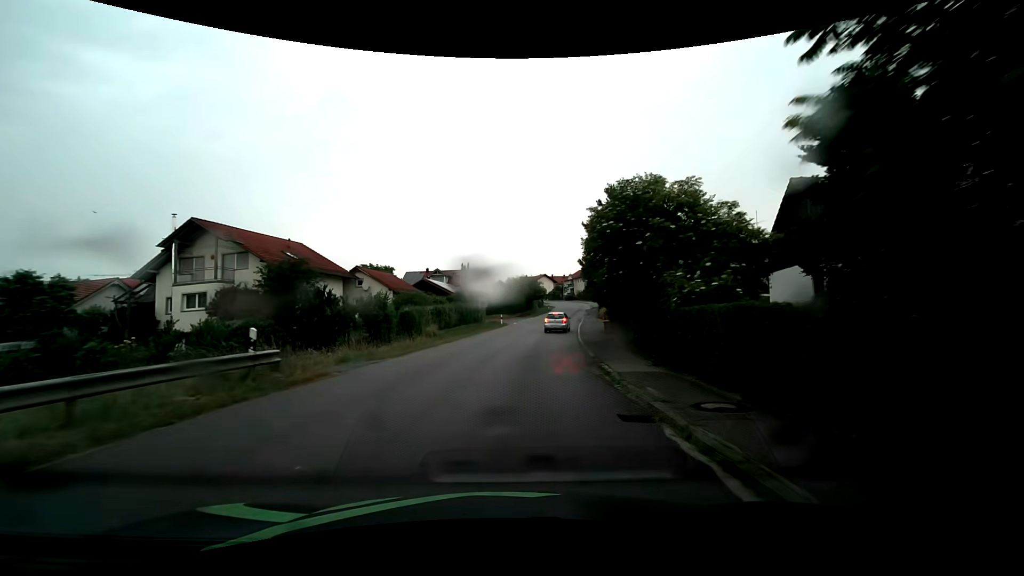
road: tertiary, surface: asphalt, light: Day
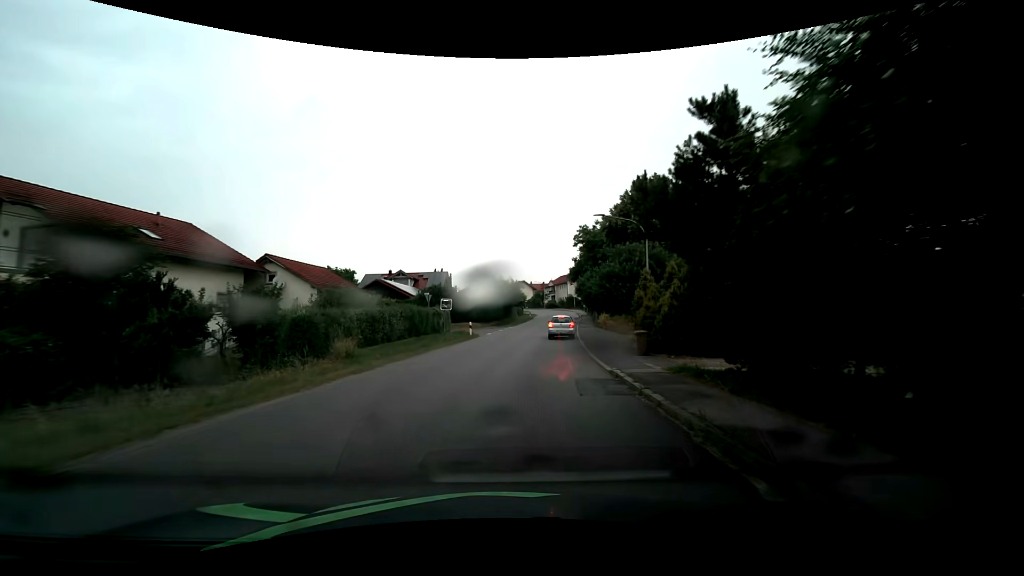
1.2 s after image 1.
(+0.3, +12.7) m; +3°
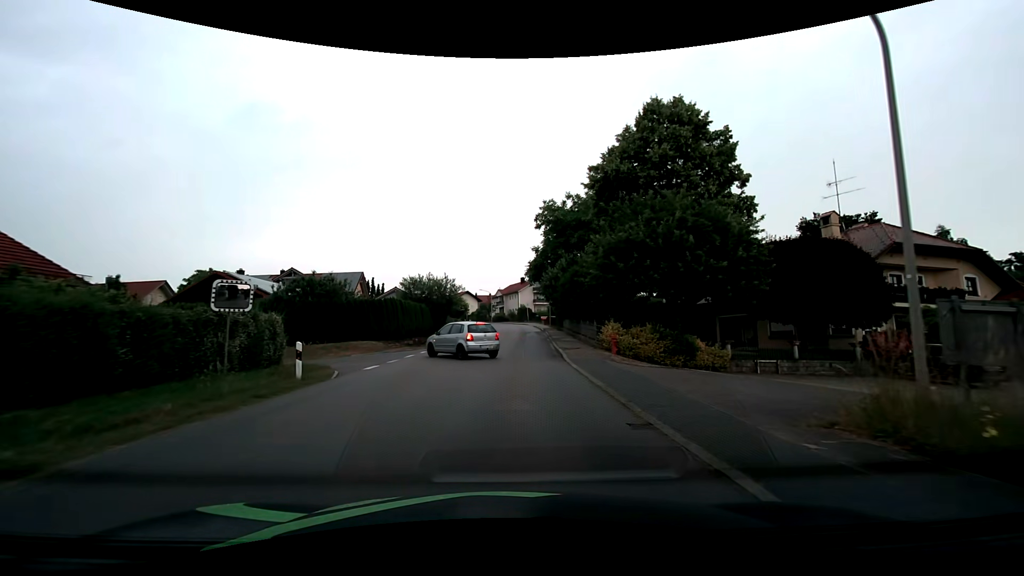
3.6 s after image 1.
(+1.1, +21.2) m; +6°
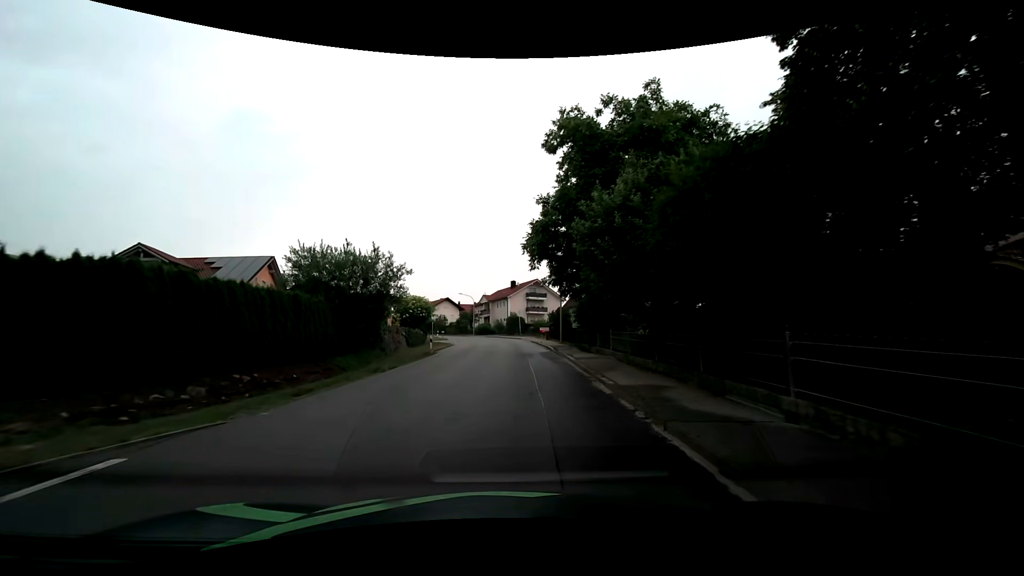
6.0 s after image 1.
(+0.2, +23.1) m; +1°
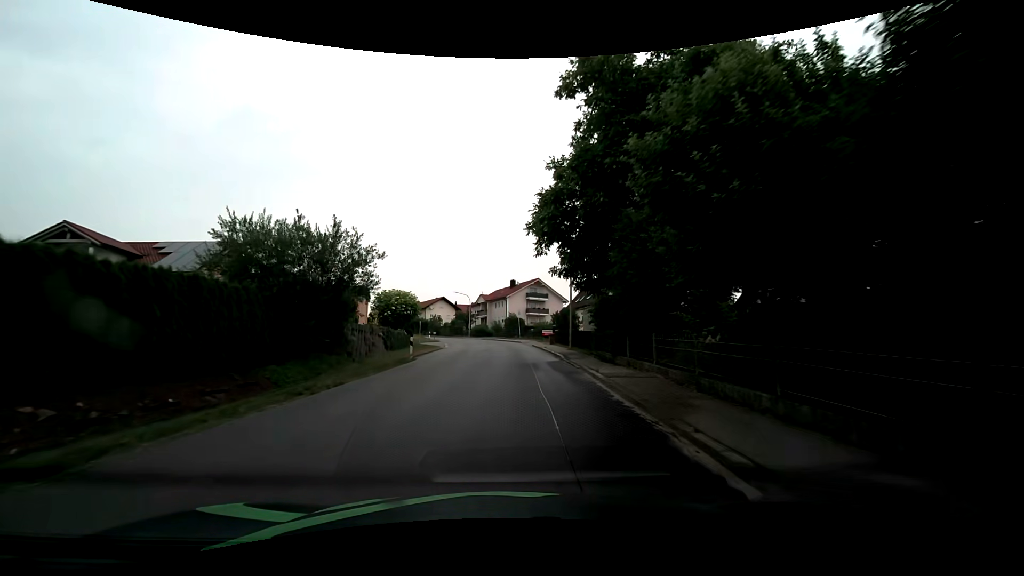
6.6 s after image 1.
(0.0, +6.2) m; 0°
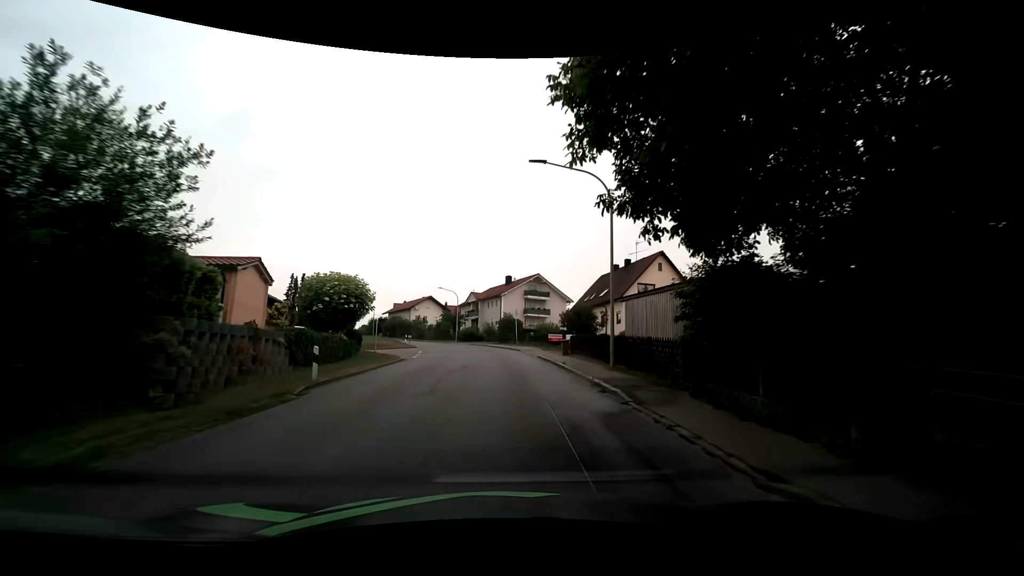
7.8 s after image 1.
(+0.1, +12.9) m; +1°
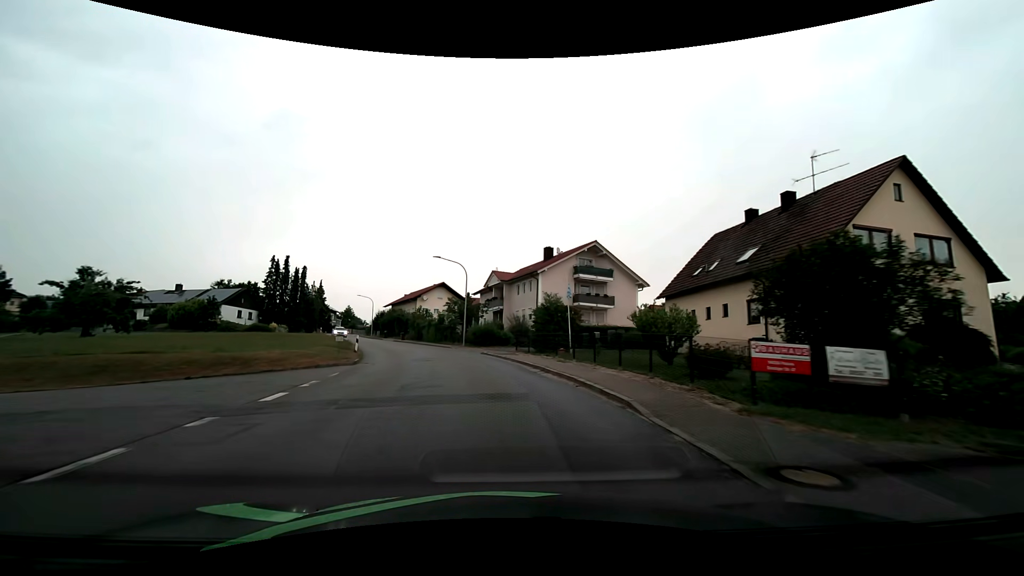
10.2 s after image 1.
(-0.4, +27.8) m; -4°
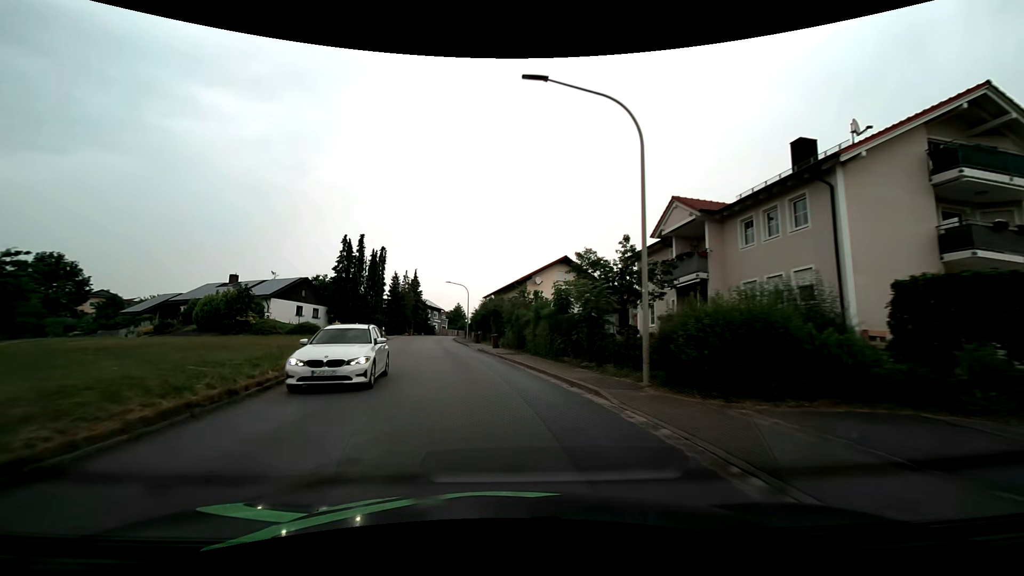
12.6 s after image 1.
(-3.4, +29.7) m; -14°
(-1, +10) (-2, +20) (-4, +30) (-5, +40) (-7, +49) (-9, +59) (-10, +69) (-11, +79) (-10, +89) (-9, +99) m
